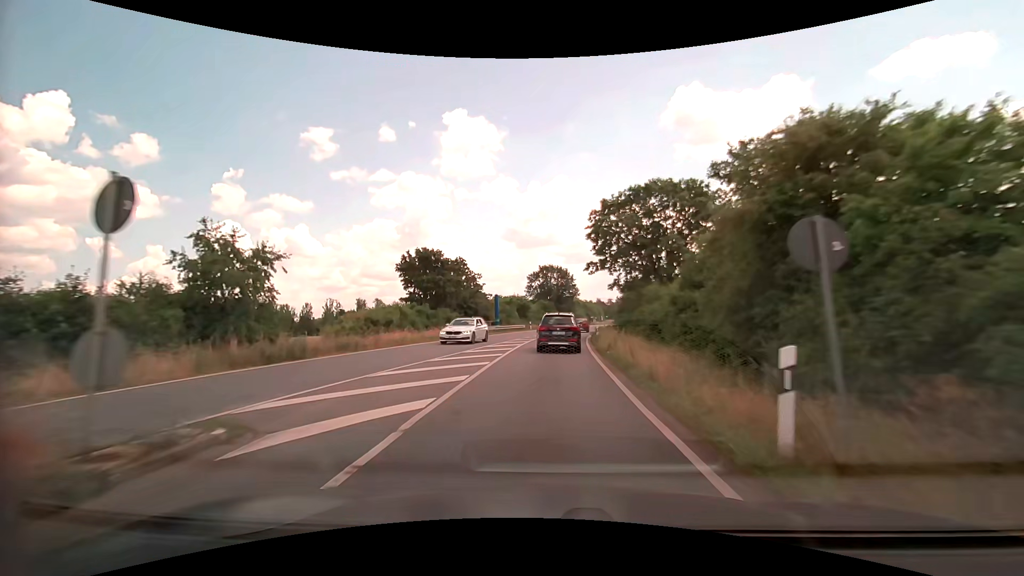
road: primary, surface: asphalt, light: Day
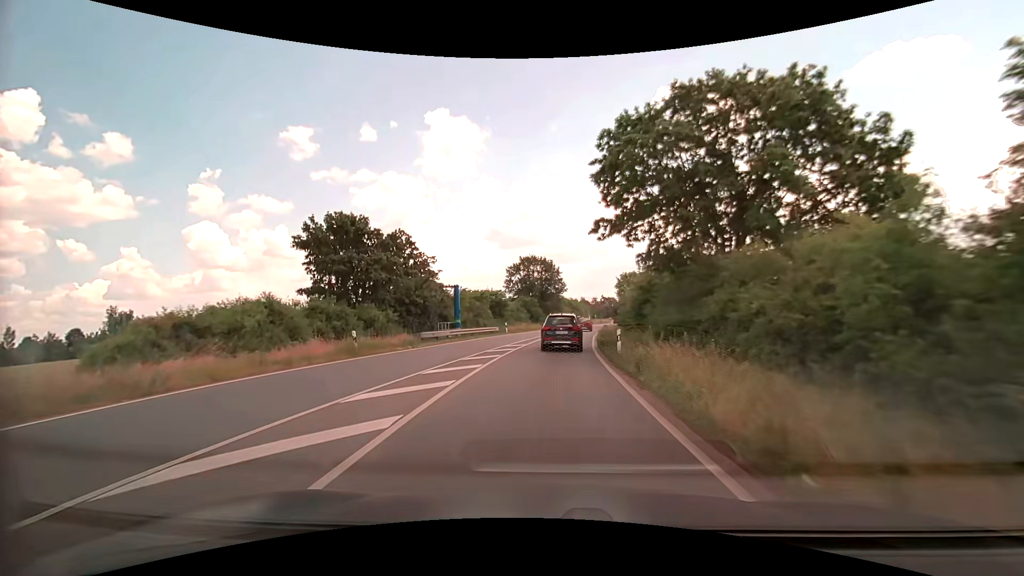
(+0.2, +16.4) m; +2°
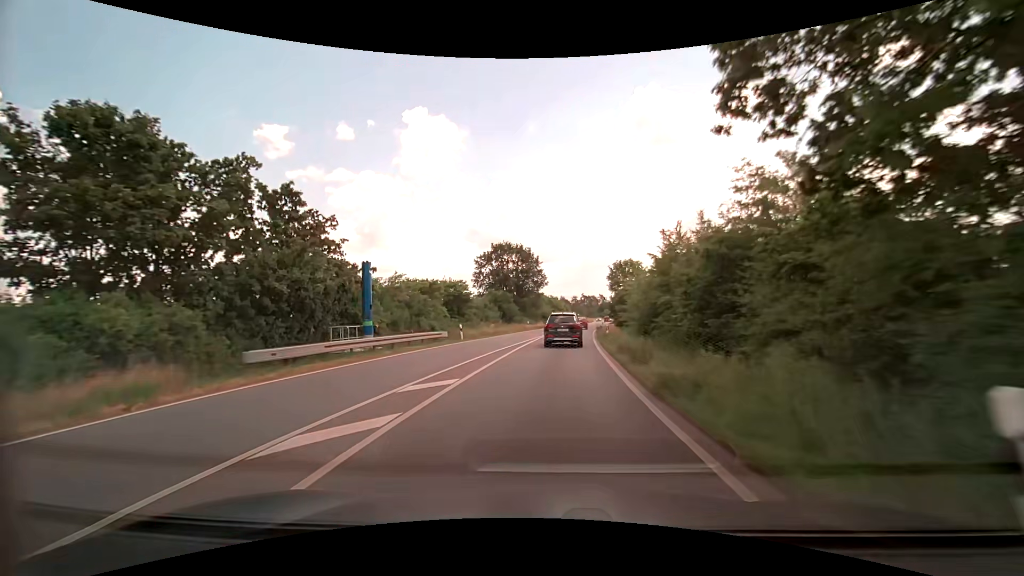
(+0.2, +16.2) m; +2°
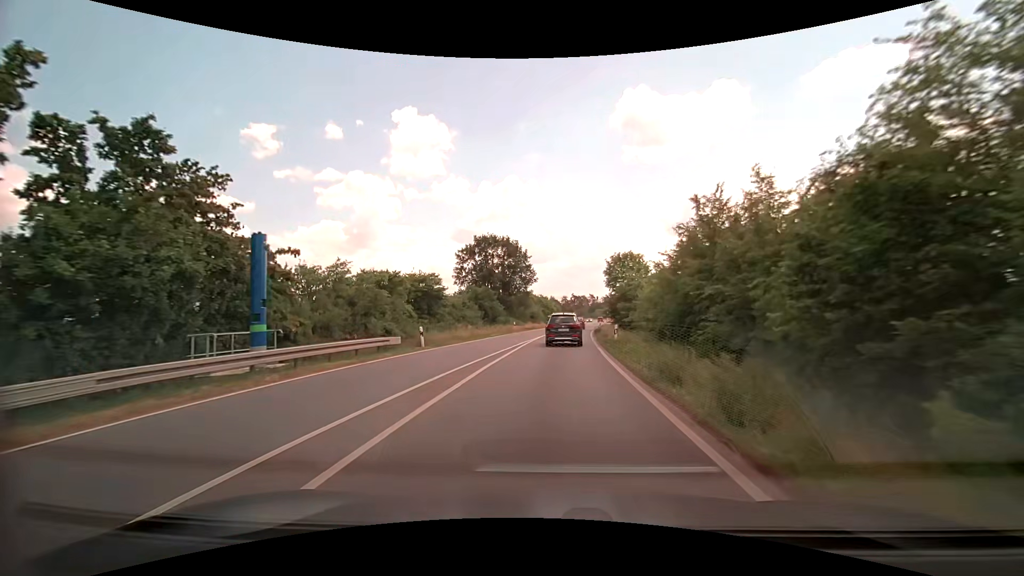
(+0.1, +8.1) m; +2°
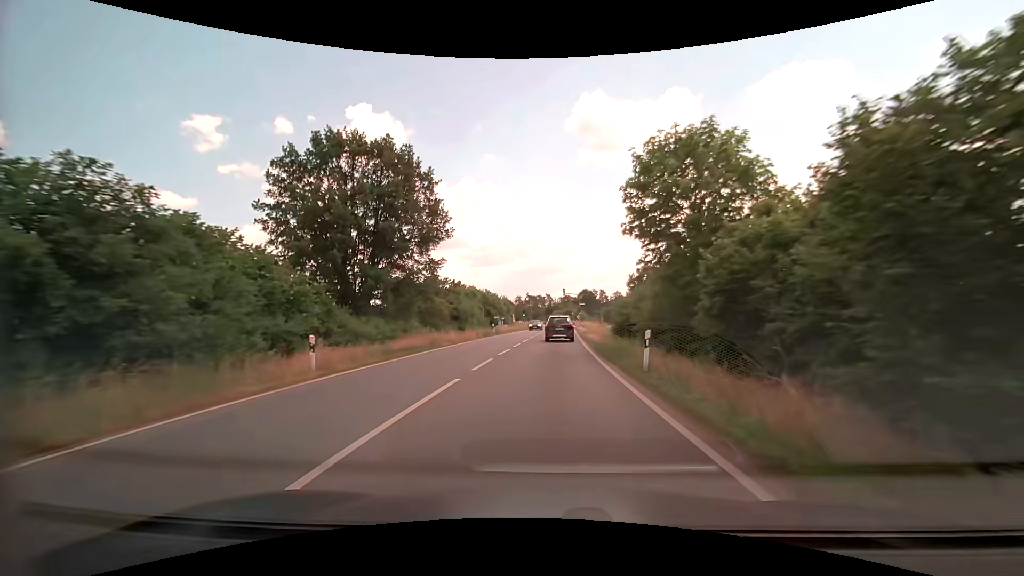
(+1.8, +40.4) m; +5°
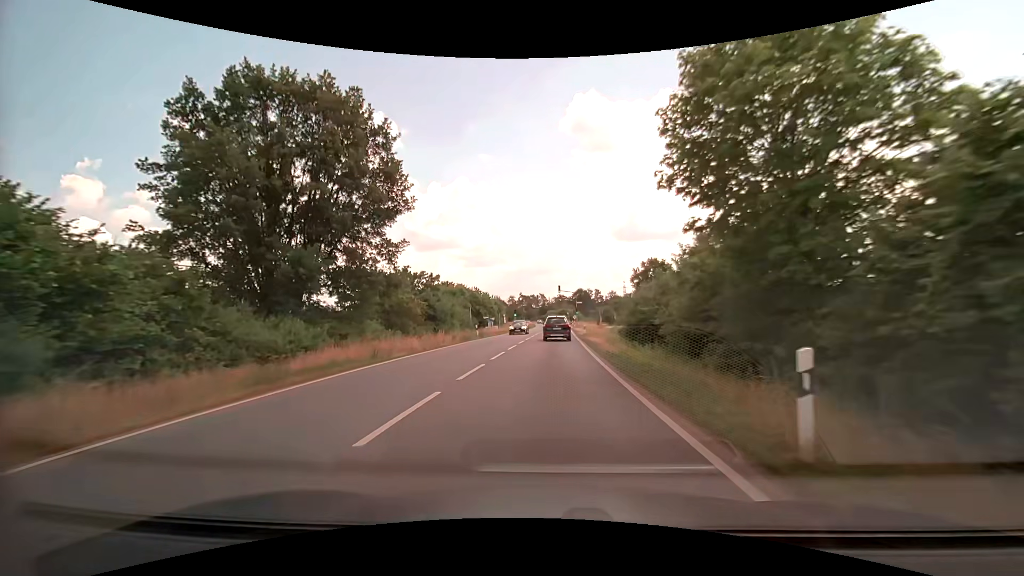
(+0.1, +8.1) m; +1°
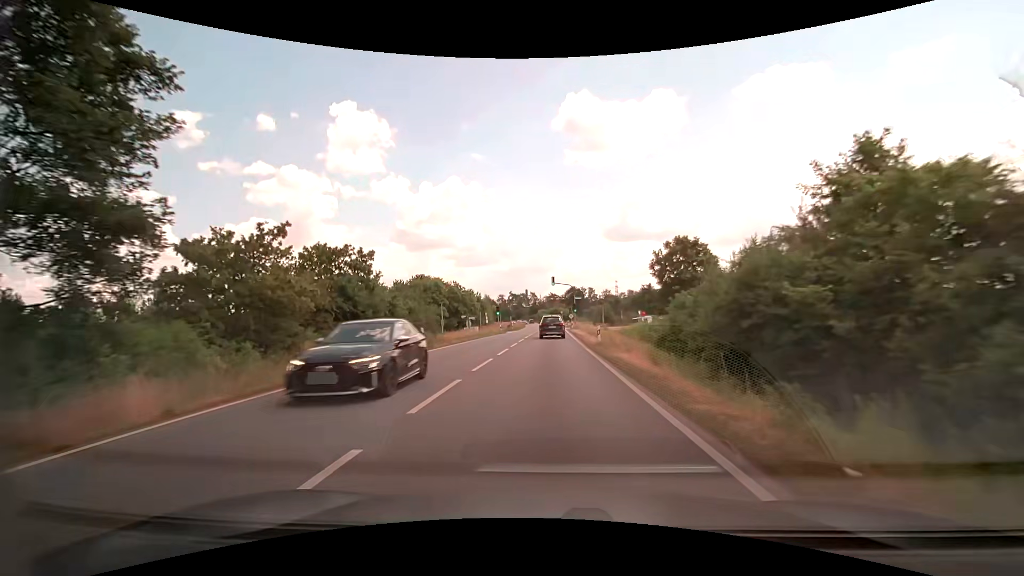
(+0.1, +16.3) m; +1°
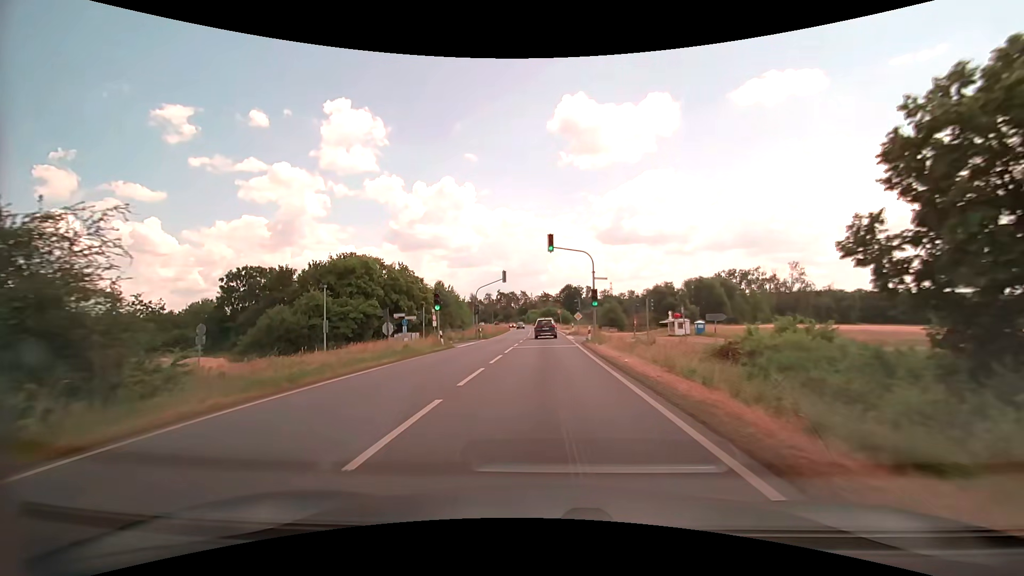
(+0.1, +32.9) m; 0°
(0, +10) (0, +20) (0, +30) (0, +40) (0, +50) (0, +60) (0, +70) (0, +80) (0, +90) (-1, +100) m
